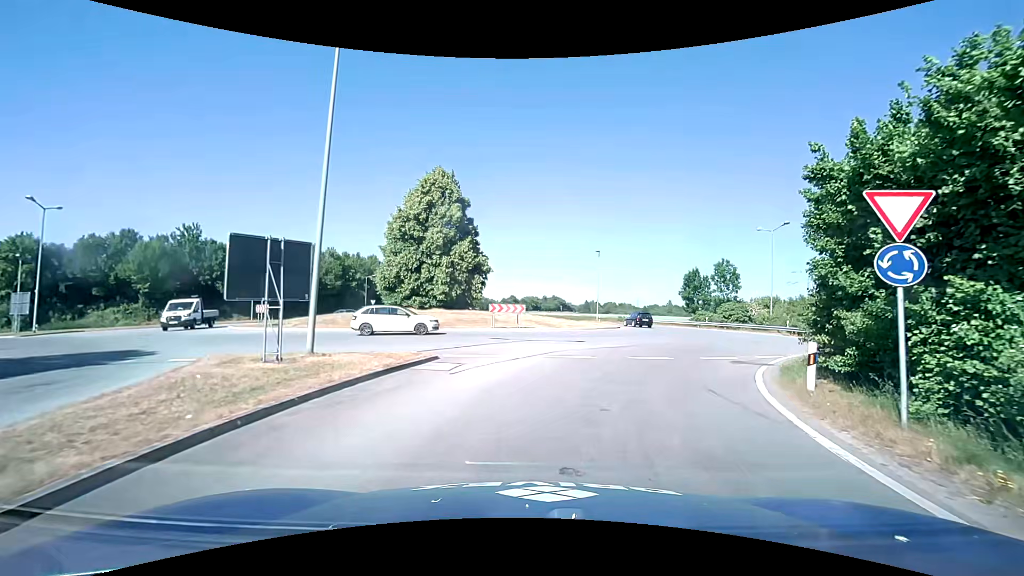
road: primary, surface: asphalt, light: Day
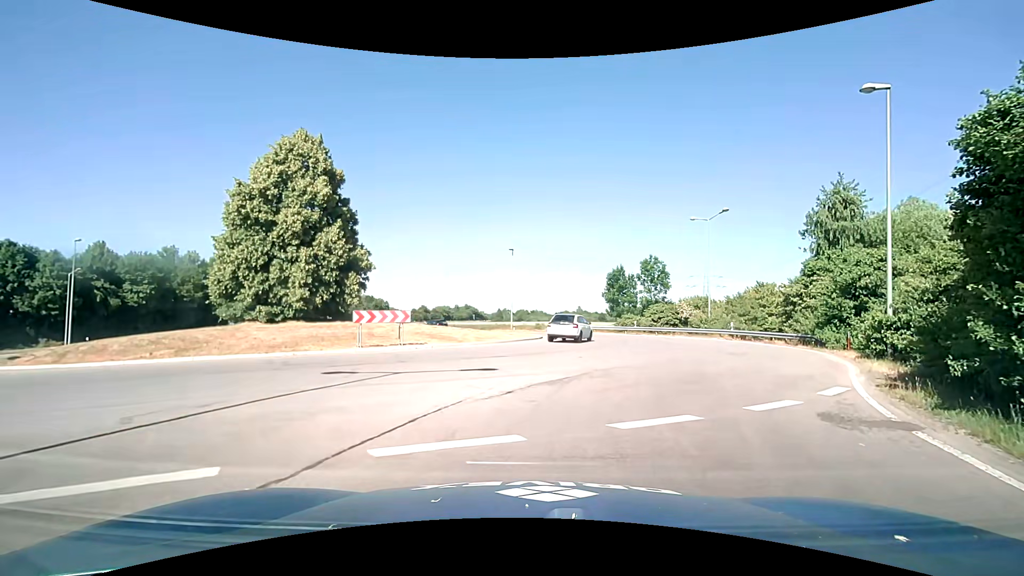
(+0.8, +9.8) m; +11°
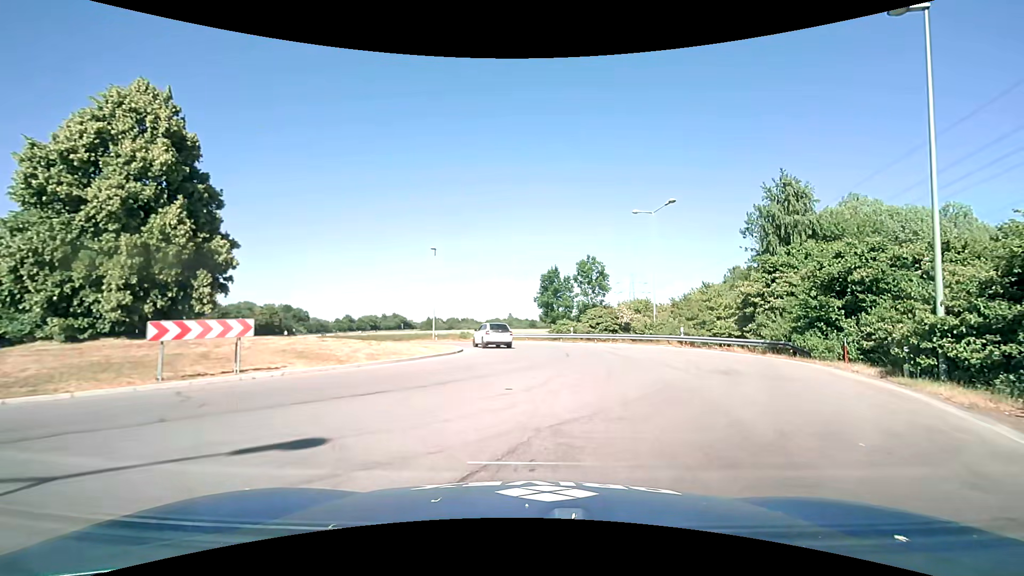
(+0.4, +7.1) m; +8°
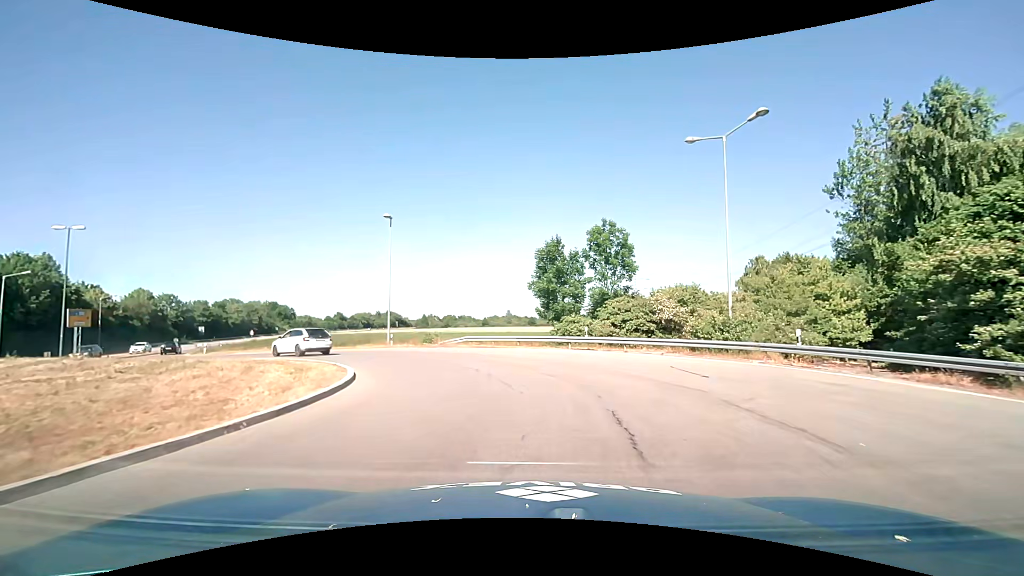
(+0.4, +15.6) m; 0°
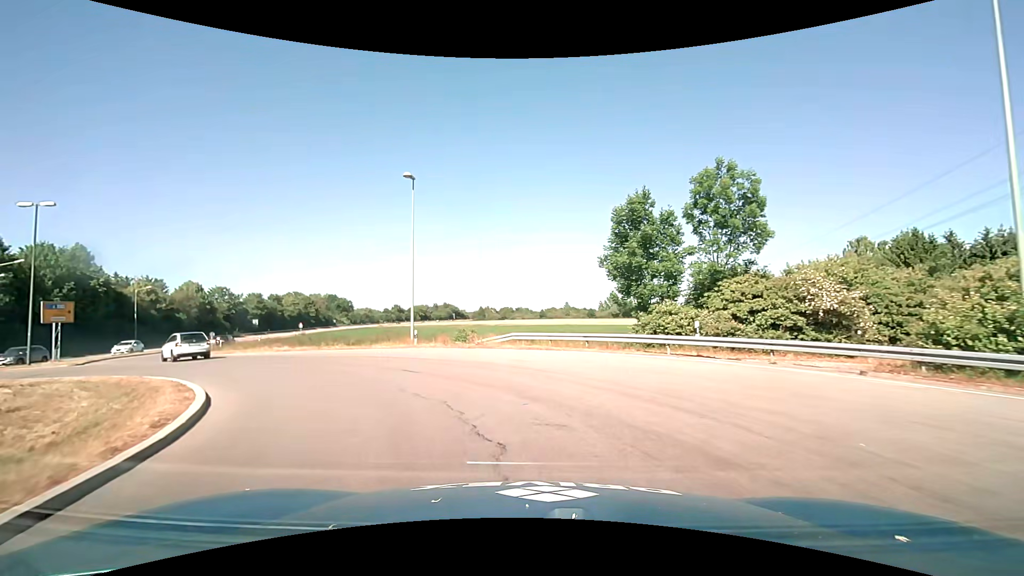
(-0.4, +9.8) m; -7°
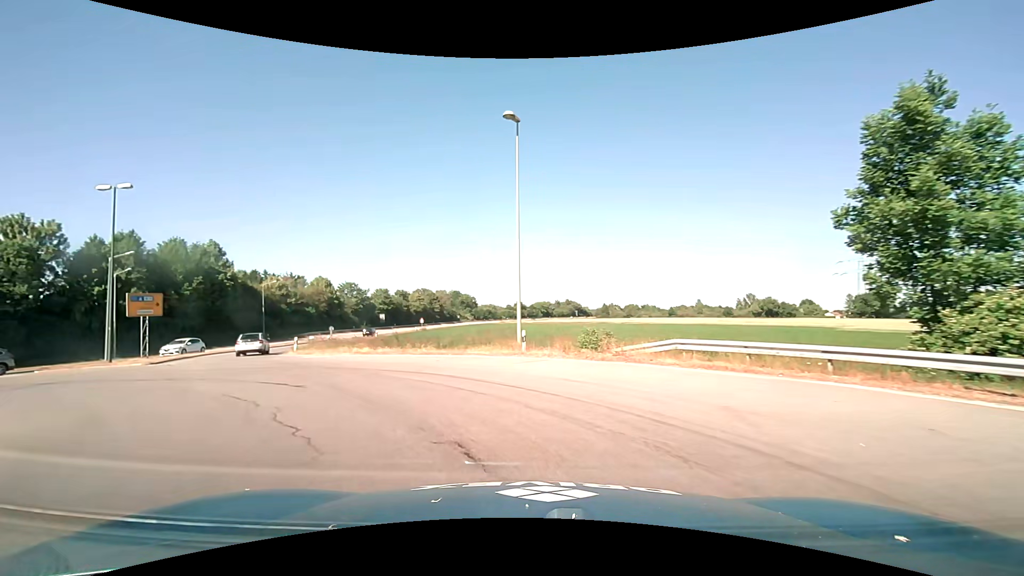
(-0.9, +8.8) m; -12°
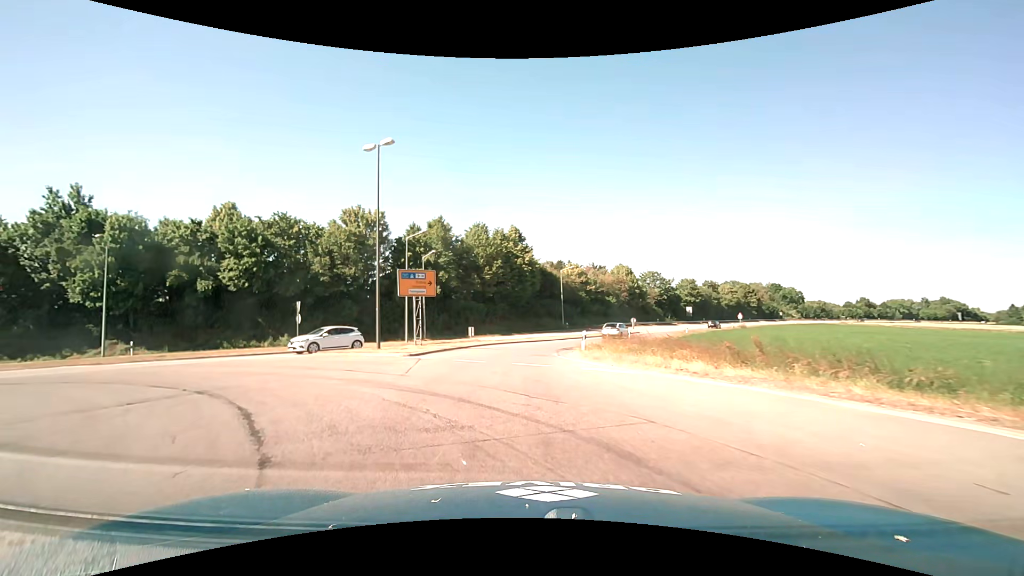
(-3.8, +11.7) m; -36°
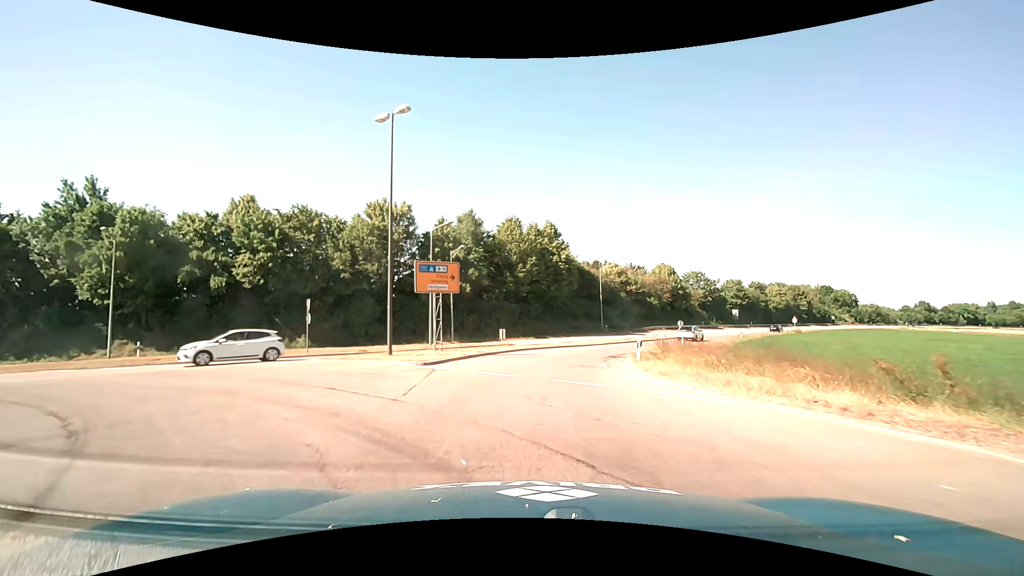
(-0.1, +4.3) m; -3°
(0, +10) (+1, +20) (+3, +30) (+8, +38) (+13, +47) (+18, +56) (+23, +64) (+29, +73) (+34, +81) (+40, +89) m
